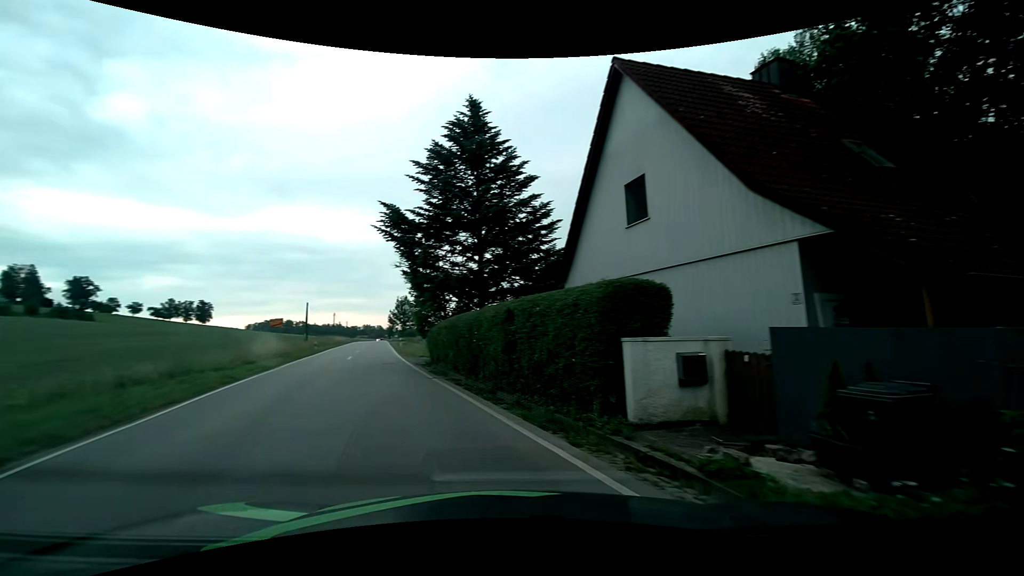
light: Day
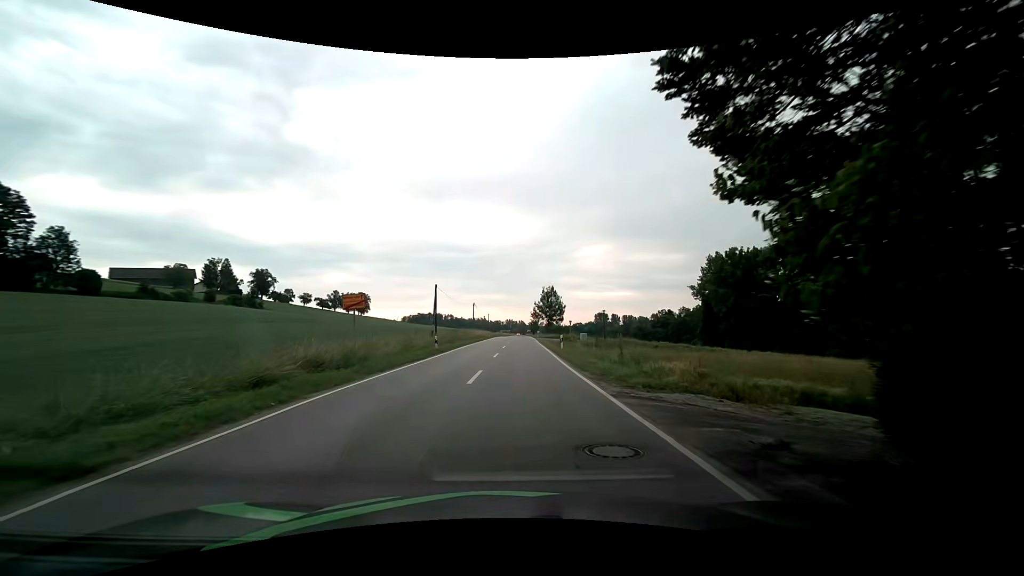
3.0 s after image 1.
(-4.8, +19.4) m; -16°
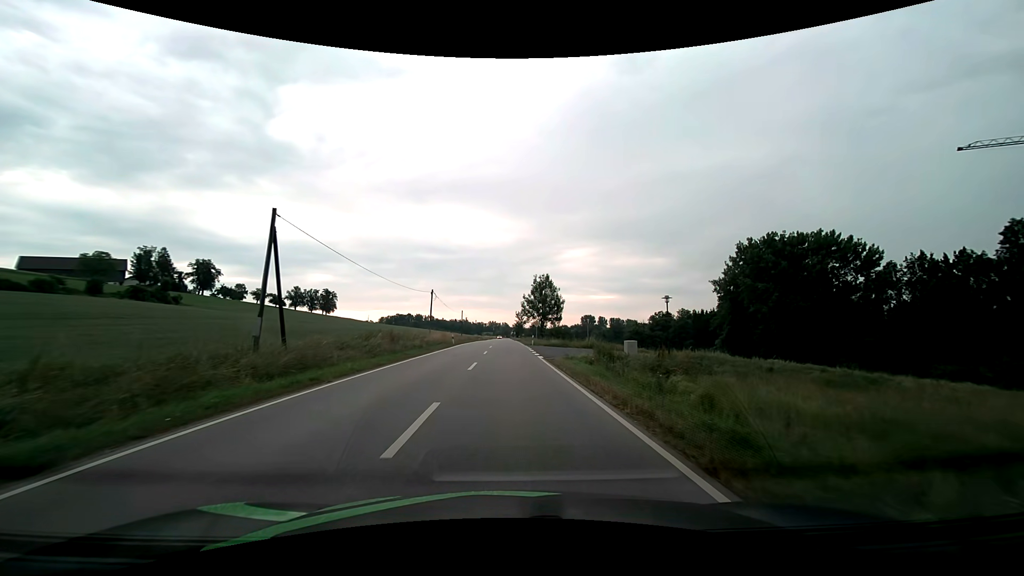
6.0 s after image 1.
(+0.9, +31.9) m; +3°
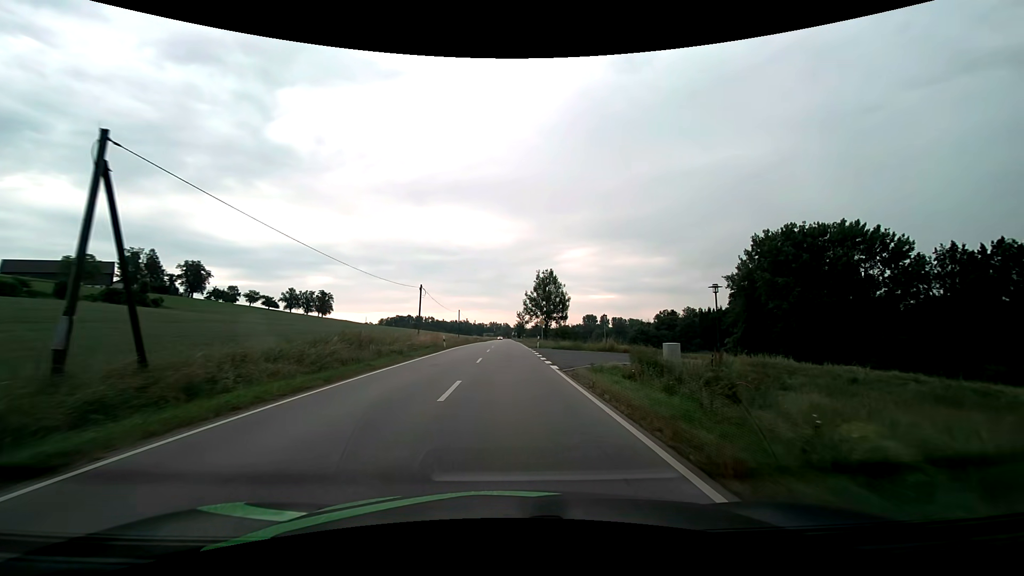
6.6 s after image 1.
(0.0, +7.8) m; 0°
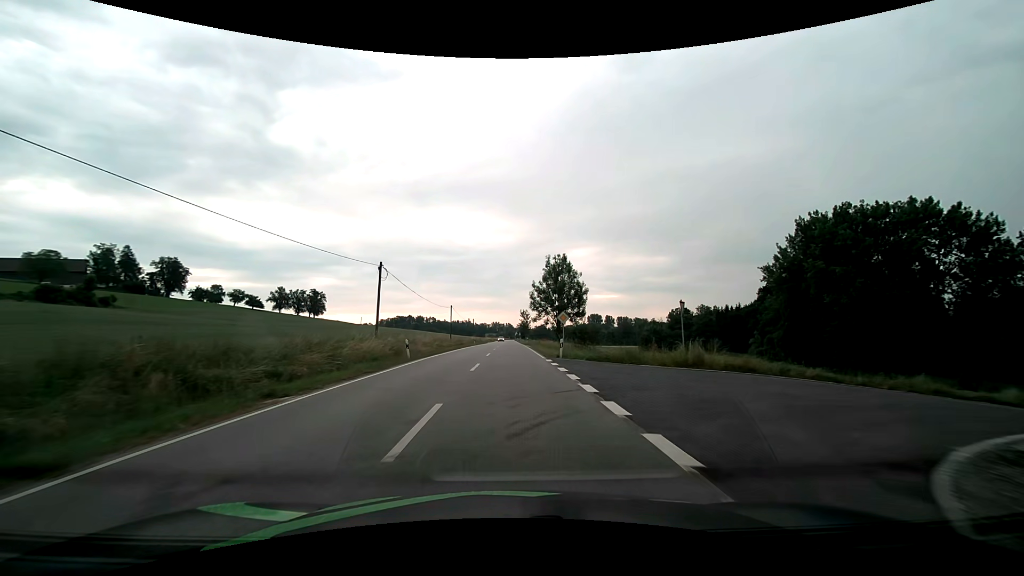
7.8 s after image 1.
(-0.1, +16.7) m; 0°
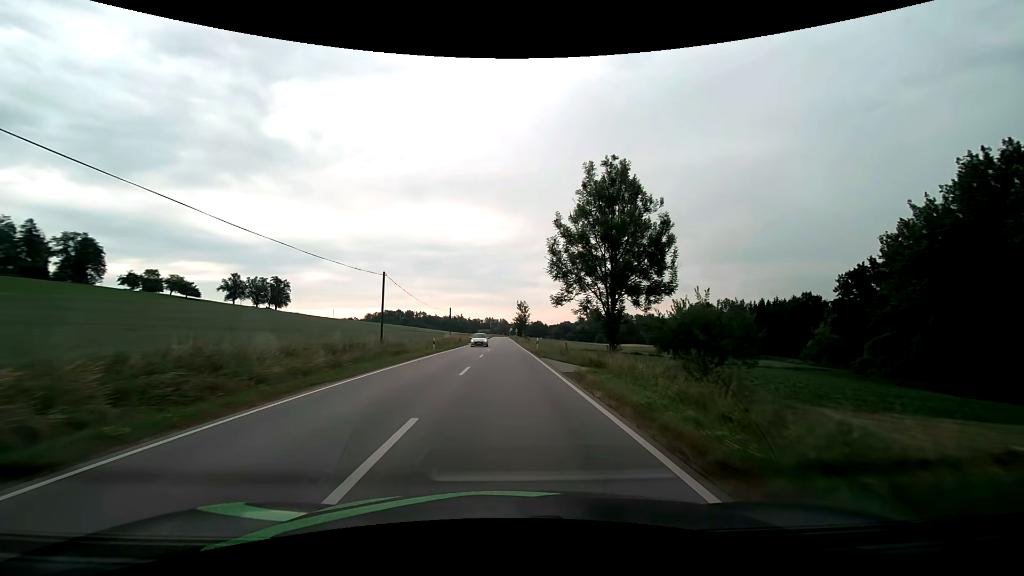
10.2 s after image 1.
(+0.1, +38.0) m; +1°
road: secondary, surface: asphalt
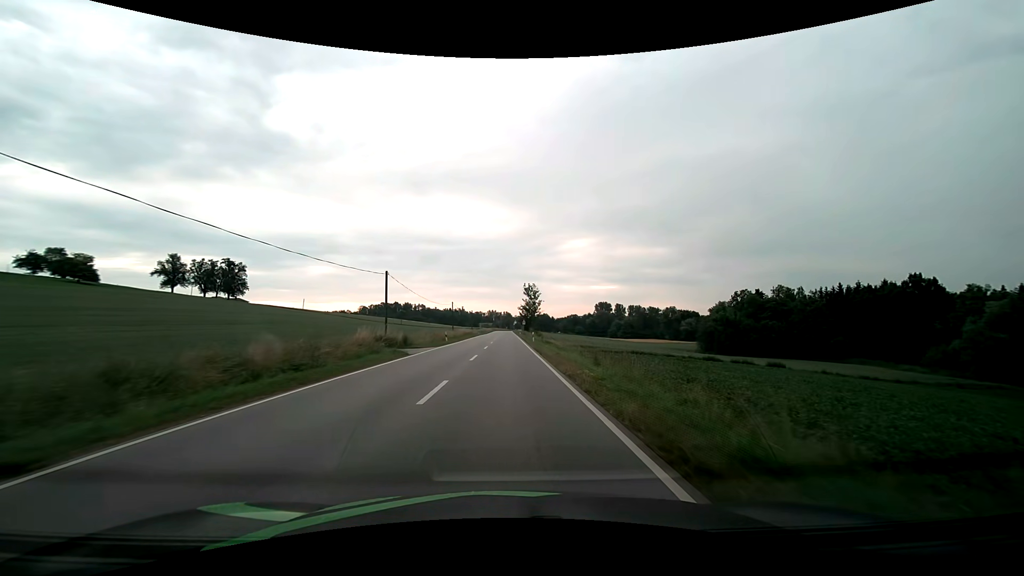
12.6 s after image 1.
(0.0, +43.3) m; 0°
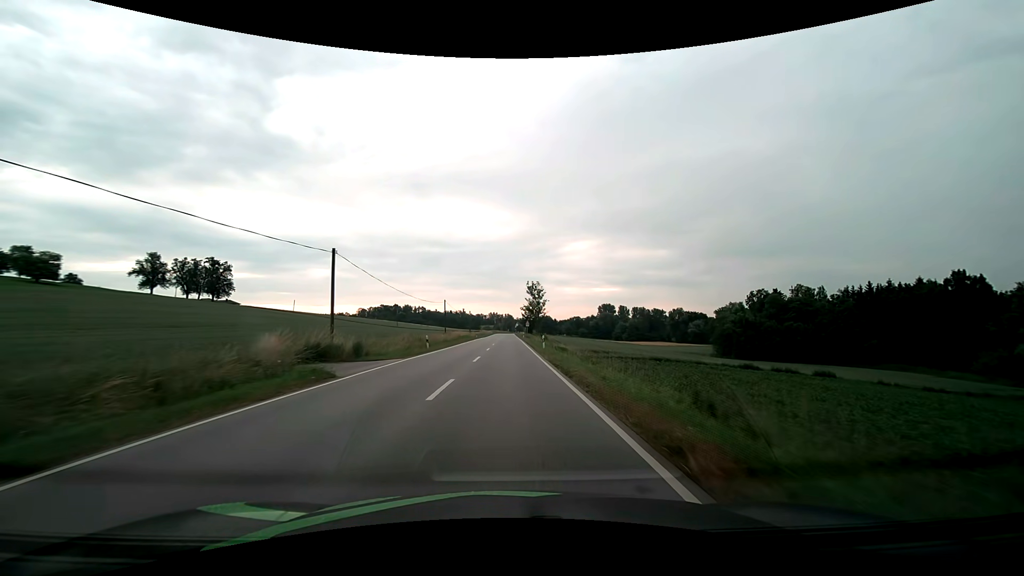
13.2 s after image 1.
(0.0, +11.5) m; 0°
(0, +10) (0, +20) (0, +30) (0, +40) (0, +50) (0, +60) (0, +70) (0, +80) (0, +90) (0, +100) m
